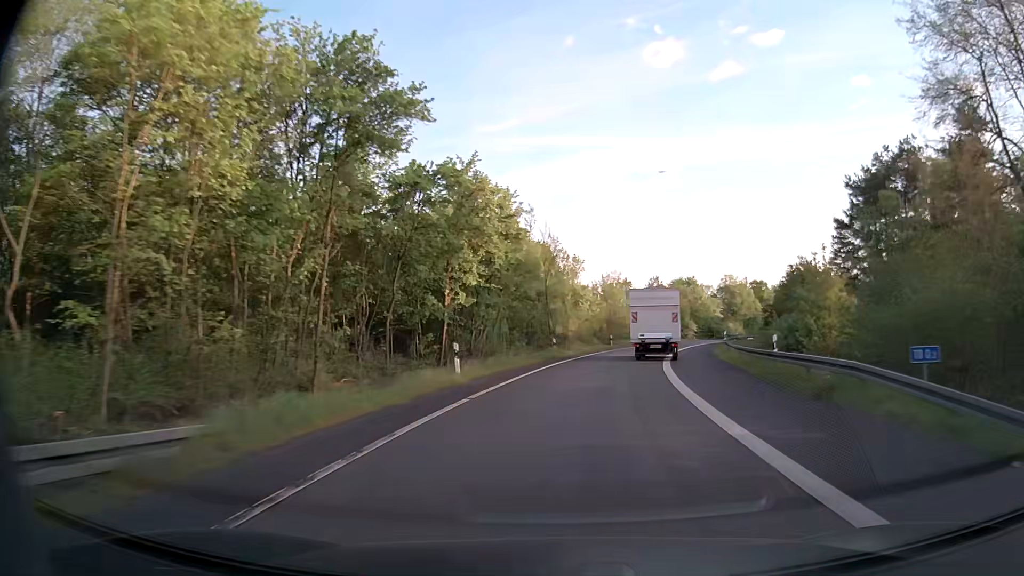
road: motorway_link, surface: asphalt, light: Day
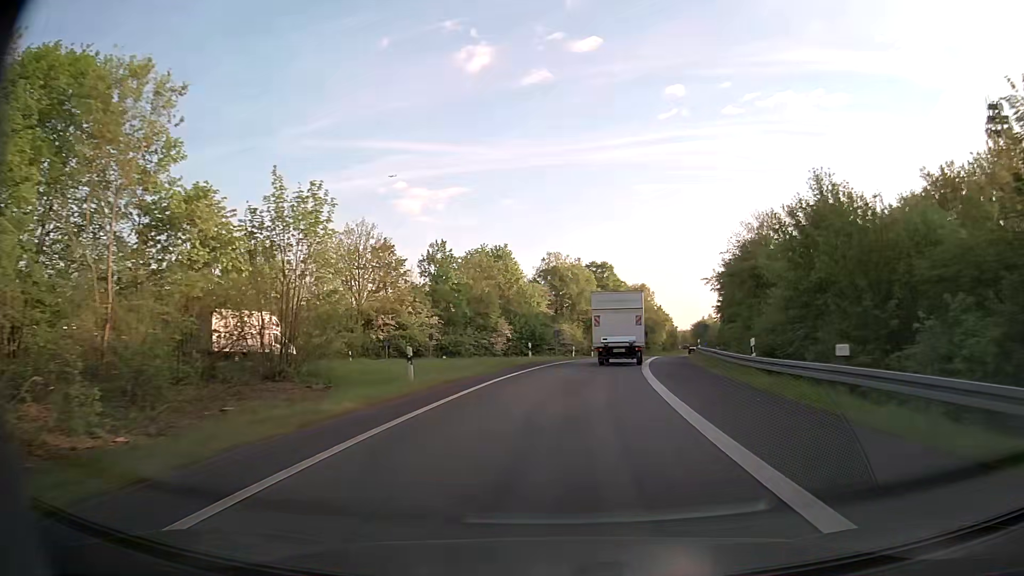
(+9.6, +56.9) m; +18°
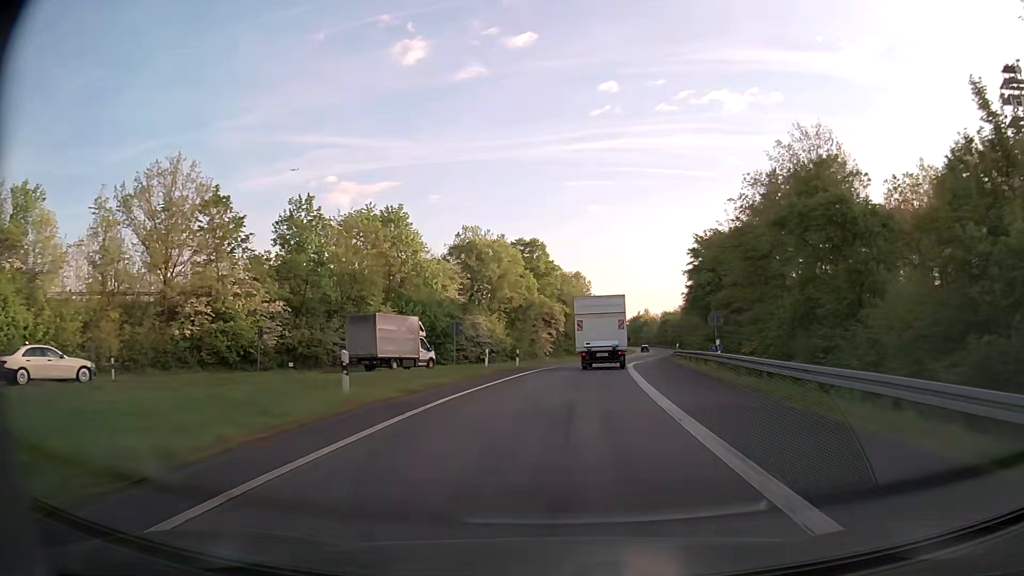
(+1.4, +23.3) m; +6°
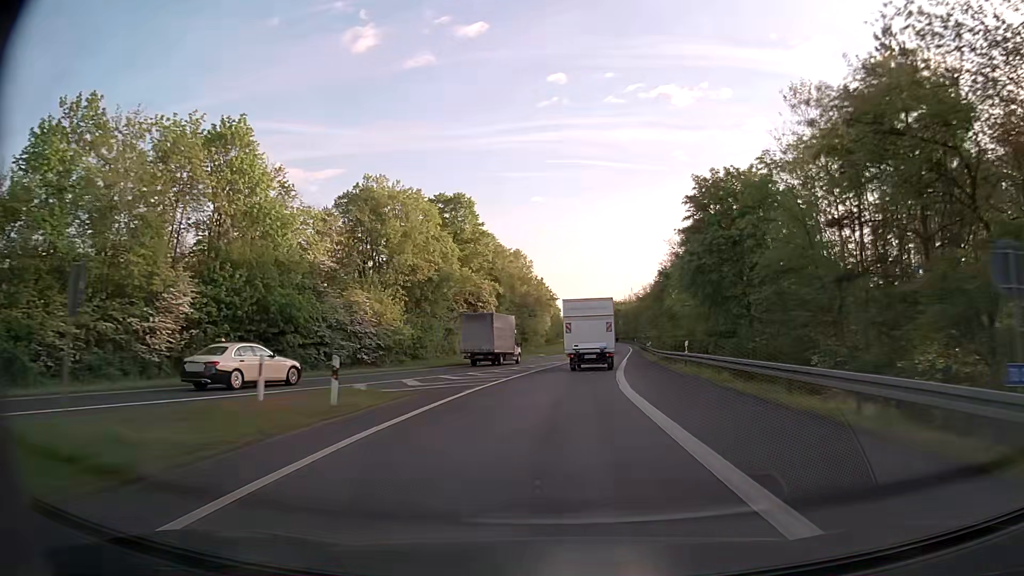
(+1.1, +23.6) m; +5°
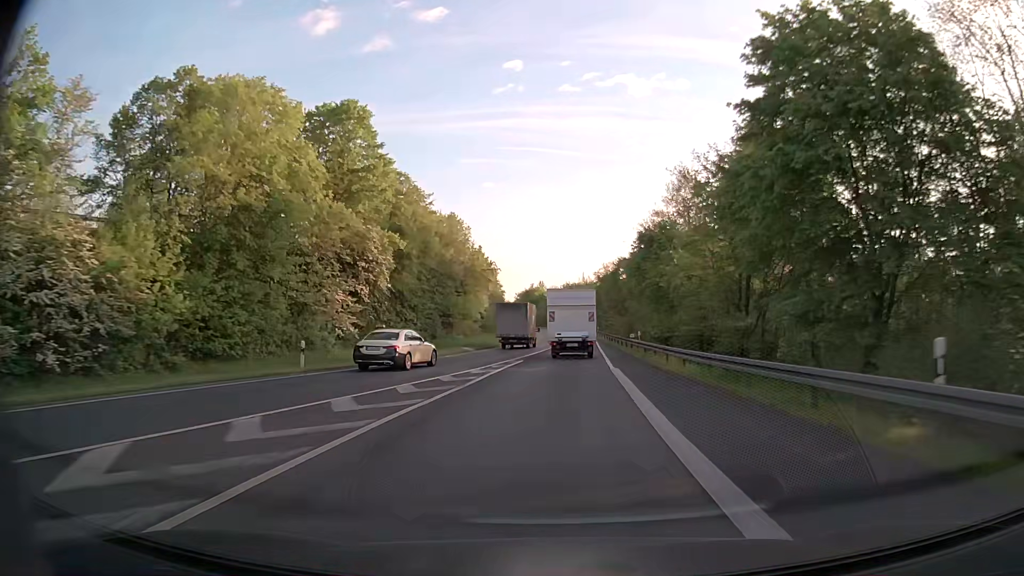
(+0.9, +23.9) m; +4°
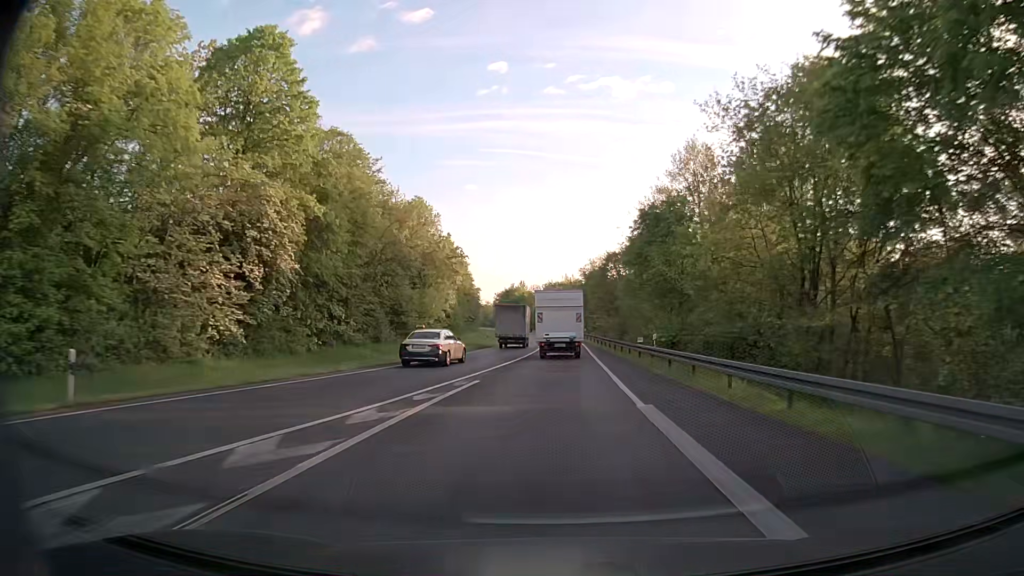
(+0.1, +12.1) m; +2°
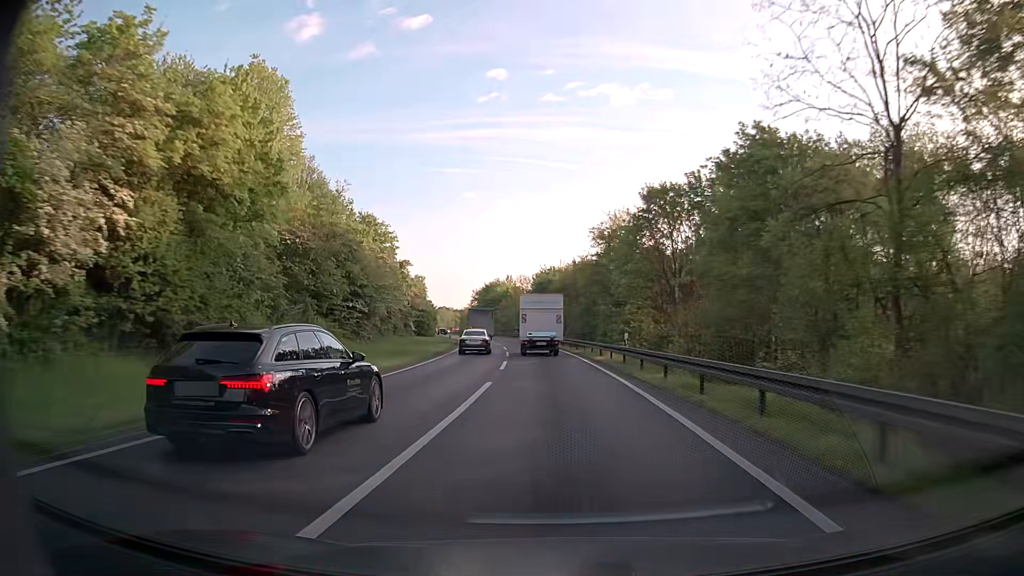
(+0.7, +49.0) m; +1°
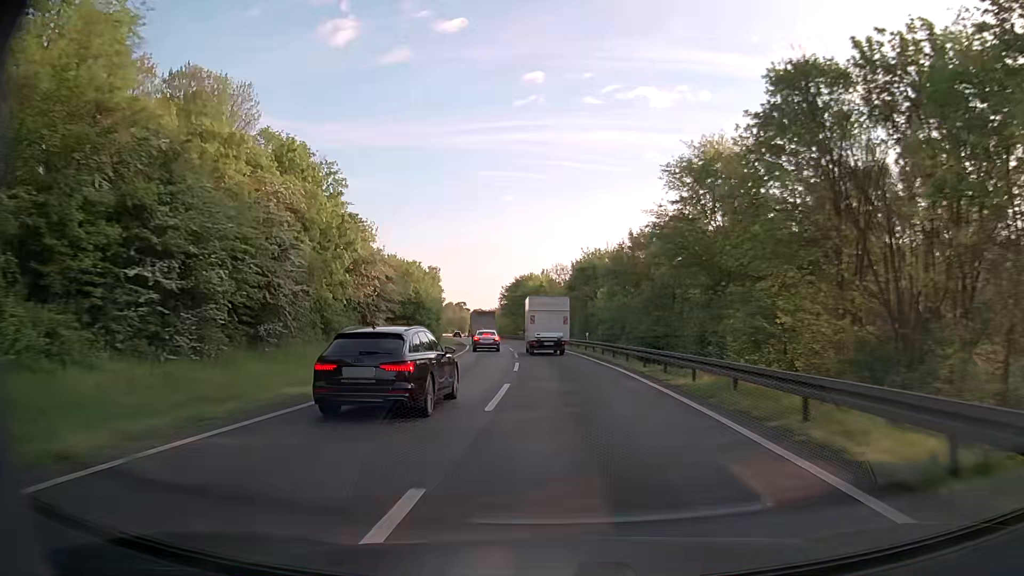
(-0.6, +24.9) m; -3°
(0, +10) (-1, +20) (-2, +30) (-3, +40) (-4, +50) (-5, +60) (-7, +70) (-9, +79) (-11, +89) (-13, +99) m
